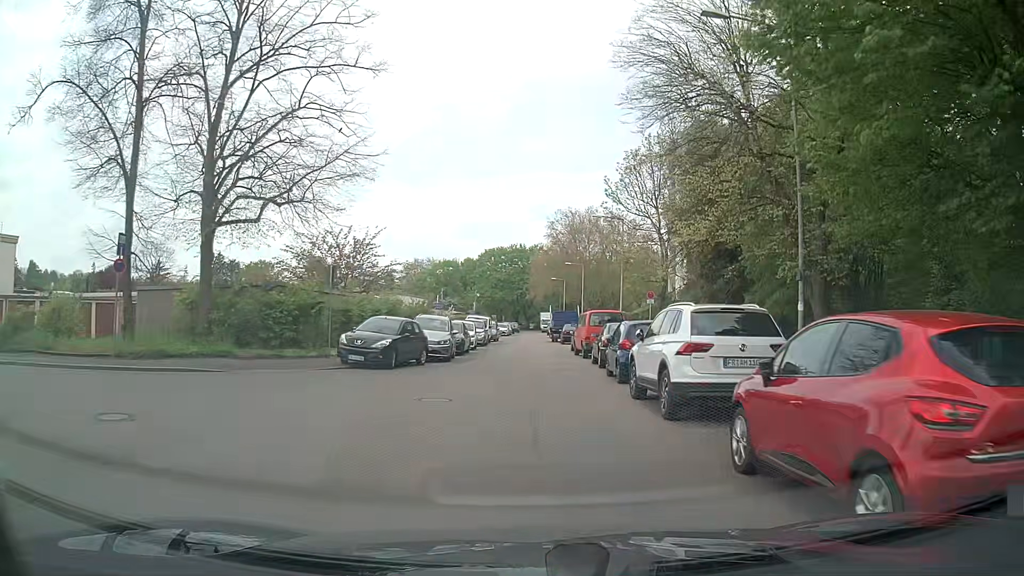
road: residential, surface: asphalt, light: Day
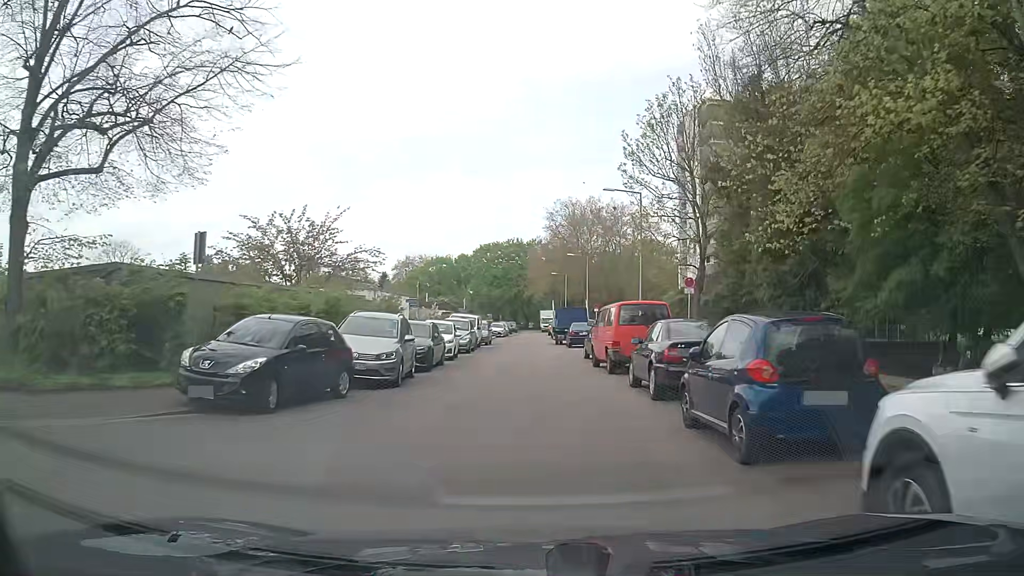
(+0.2, +9.2) m; +1°
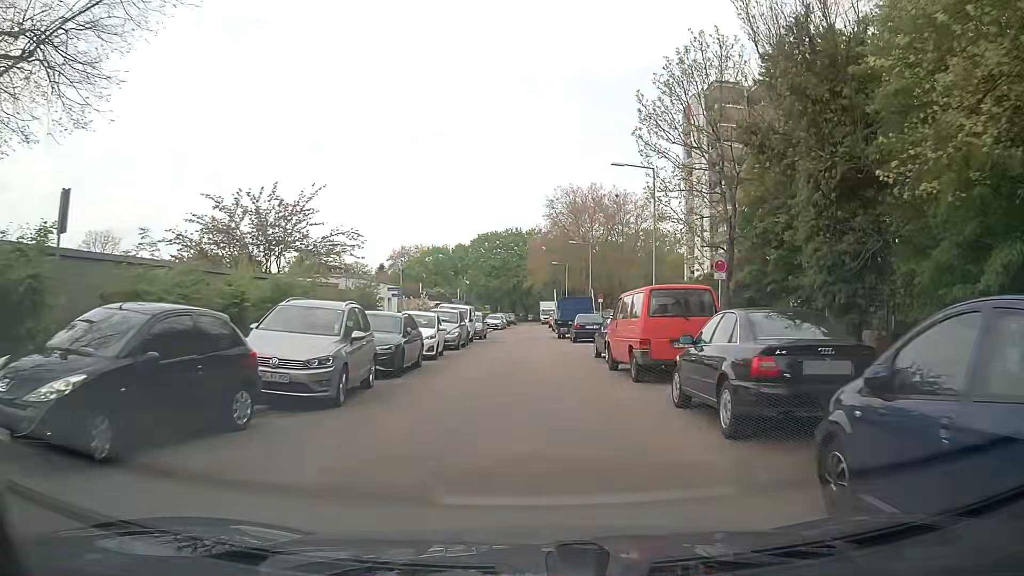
(0.0, +4.6) m; 0°
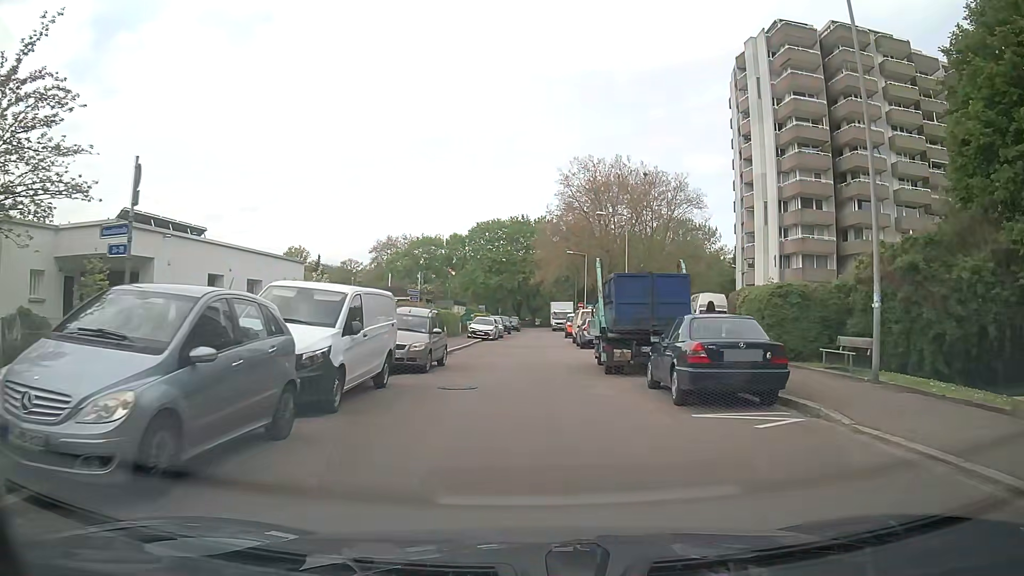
(+0.1, +22.9) m; -1°
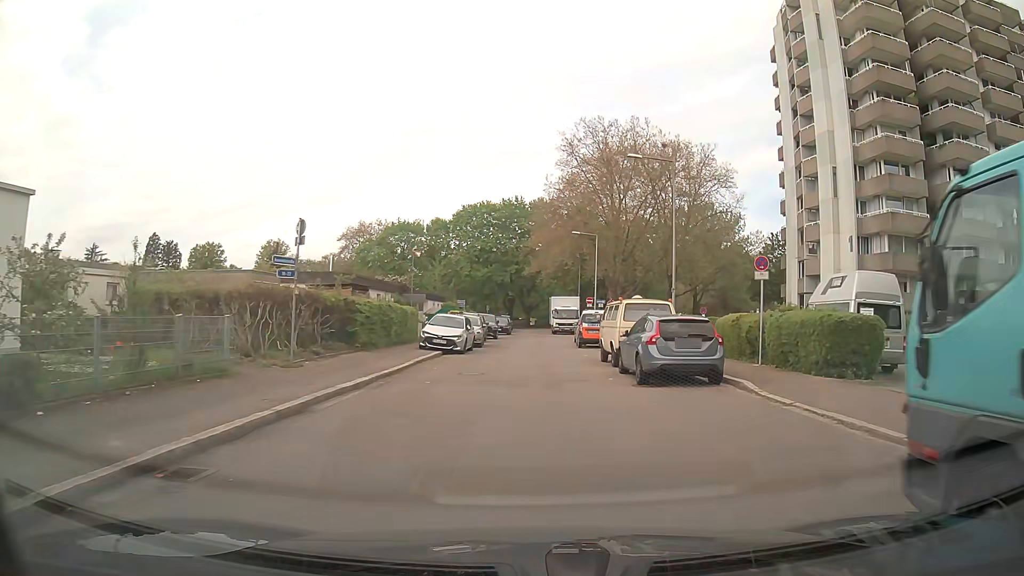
(+0.2, +17.7) m; +1°
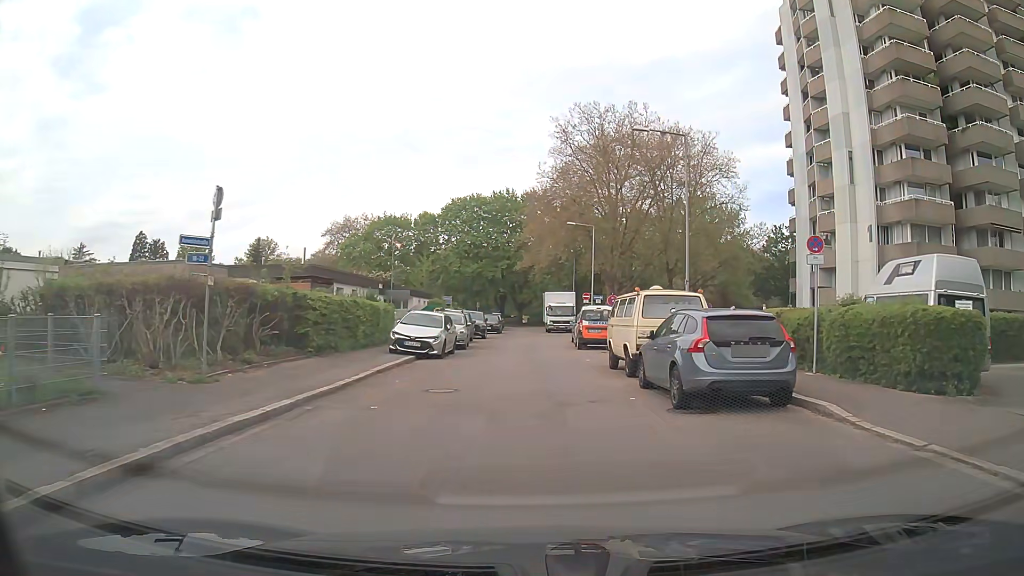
(+0.1, +4.3) m; +1°
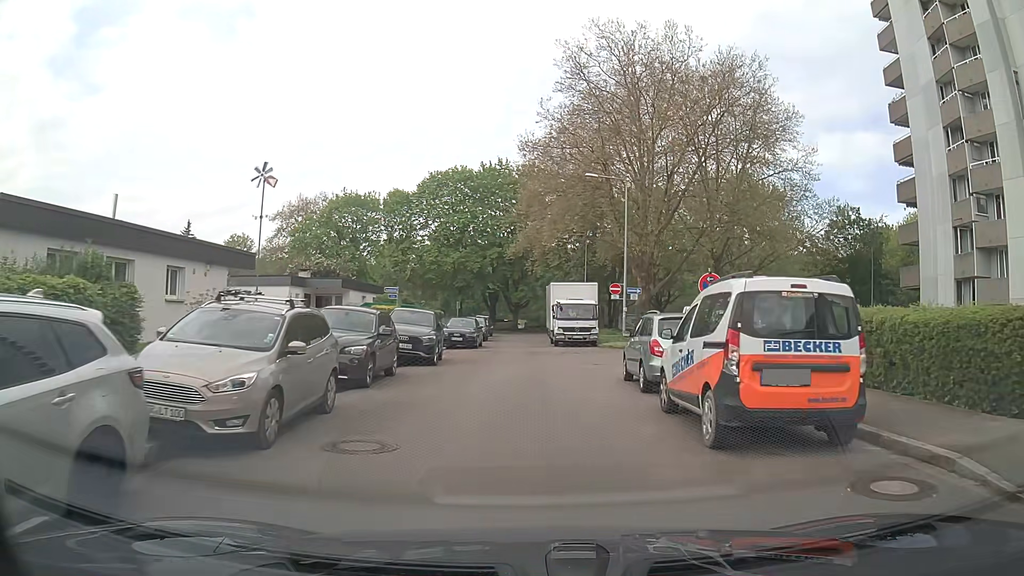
(0.0, +20.6) m; 0°
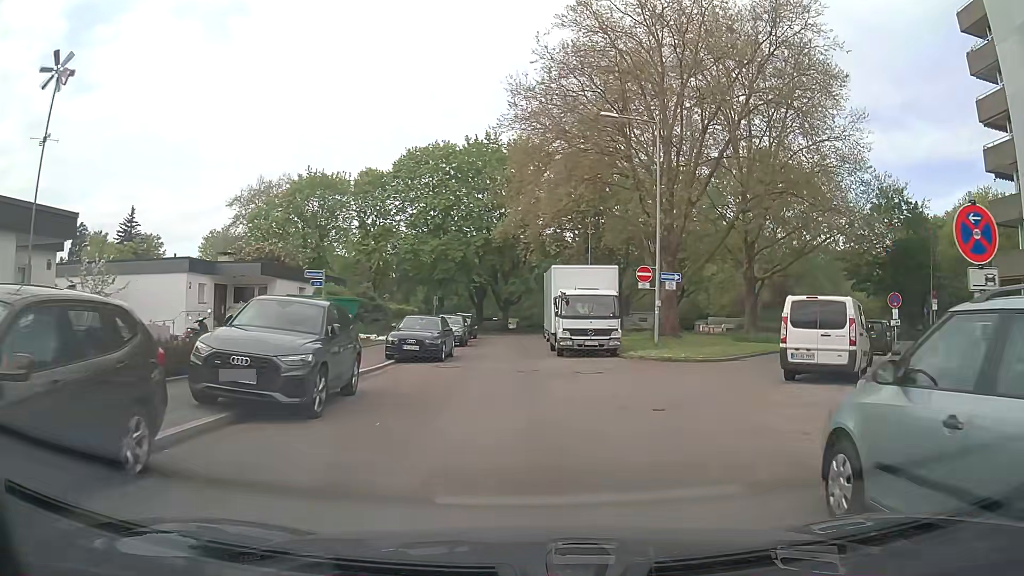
(+0.1, +10.8) m; +1°
